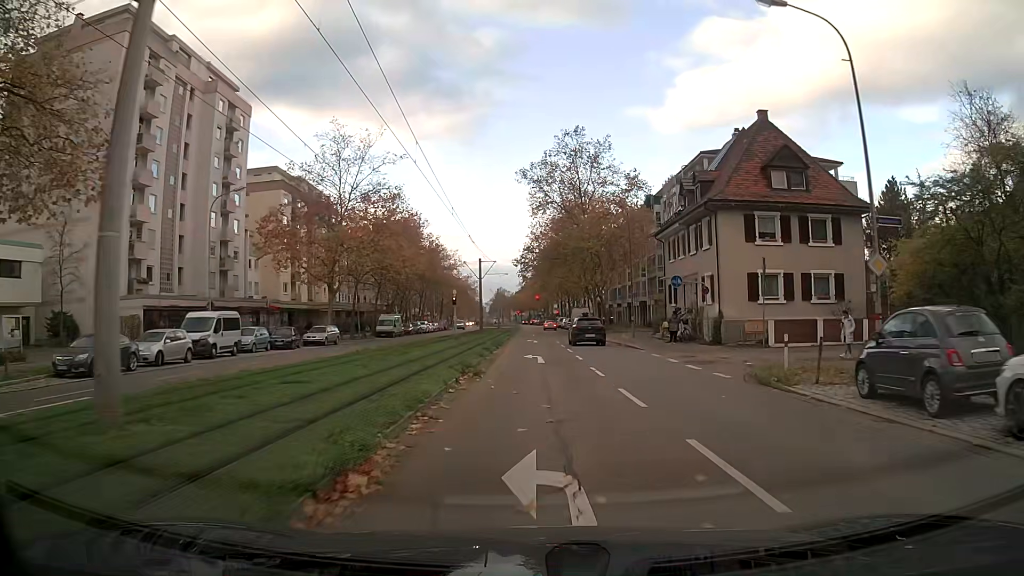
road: tertiary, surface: asphalt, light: Day
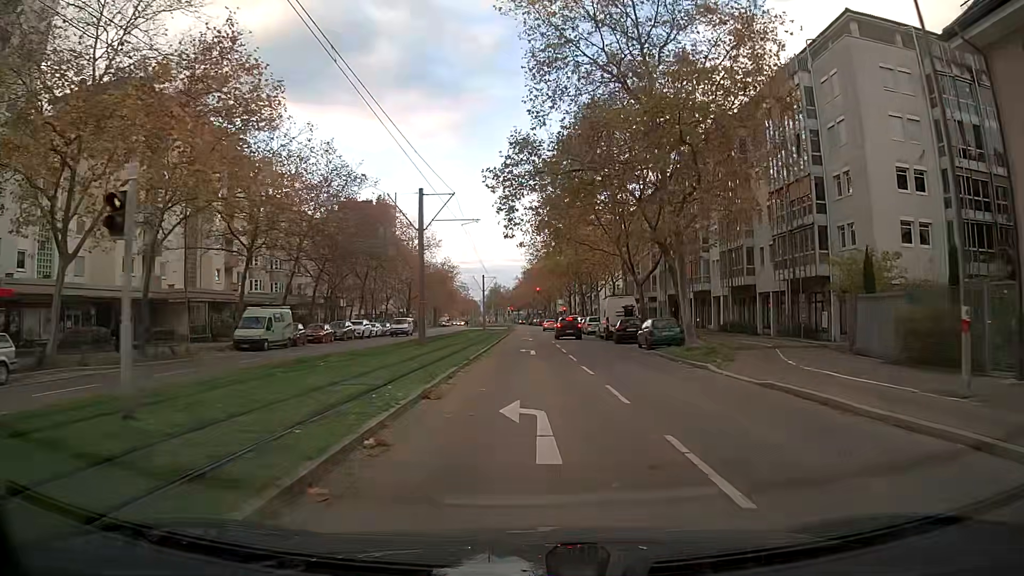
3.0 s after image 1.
(0.0, +35.6) m; 0°
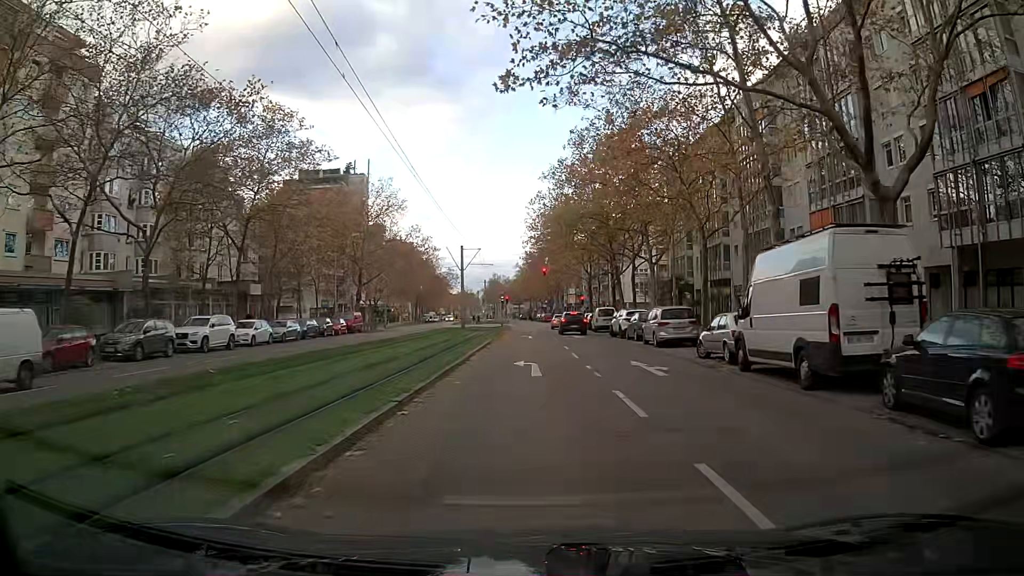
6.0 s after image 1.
(-0.1, +31.0) m; 0°
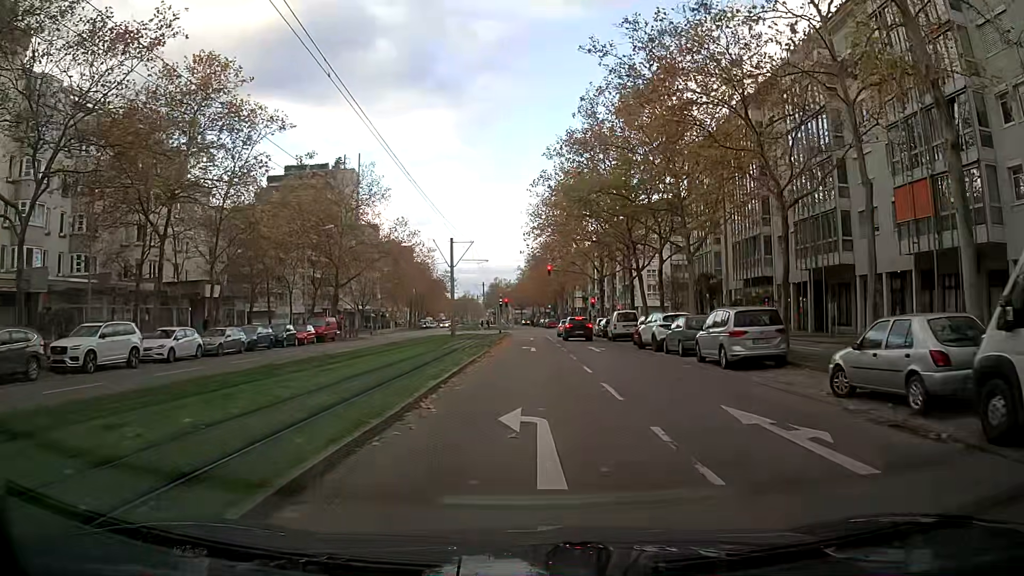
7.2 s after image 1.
(0.0, +9.4) m; 0°
